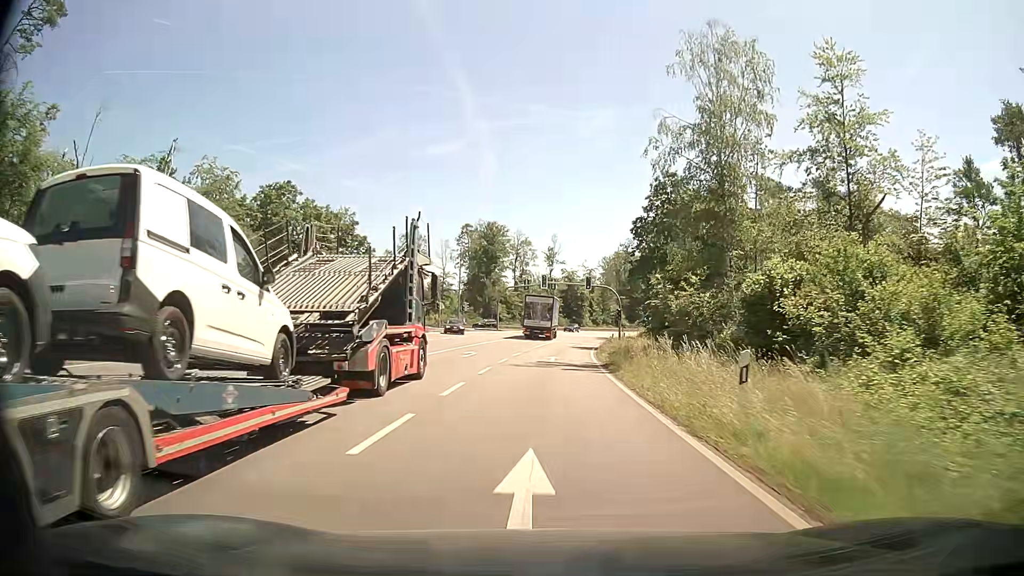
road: primary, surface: asphalt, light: Day
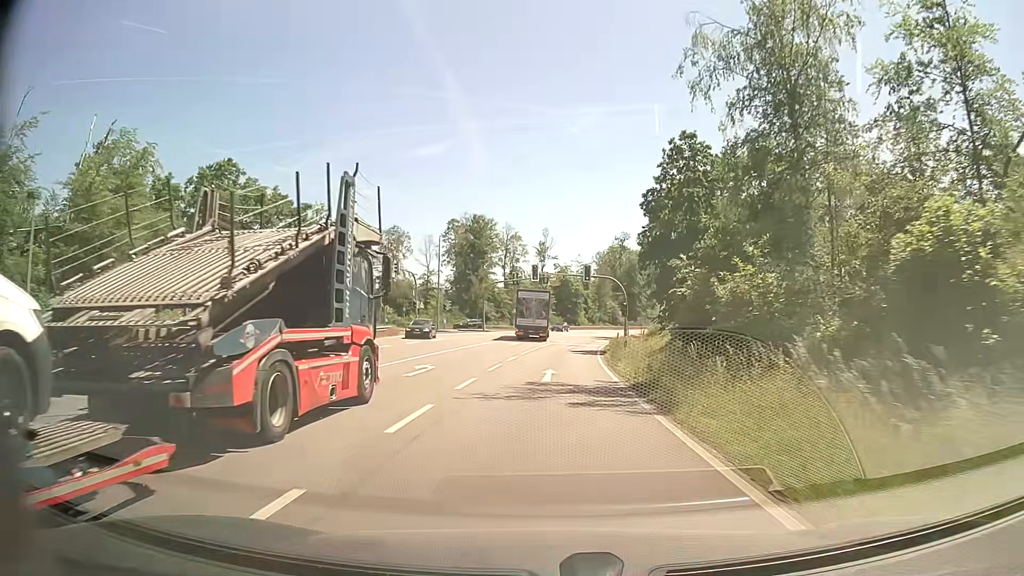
(0.0, +10.4) m; +1°
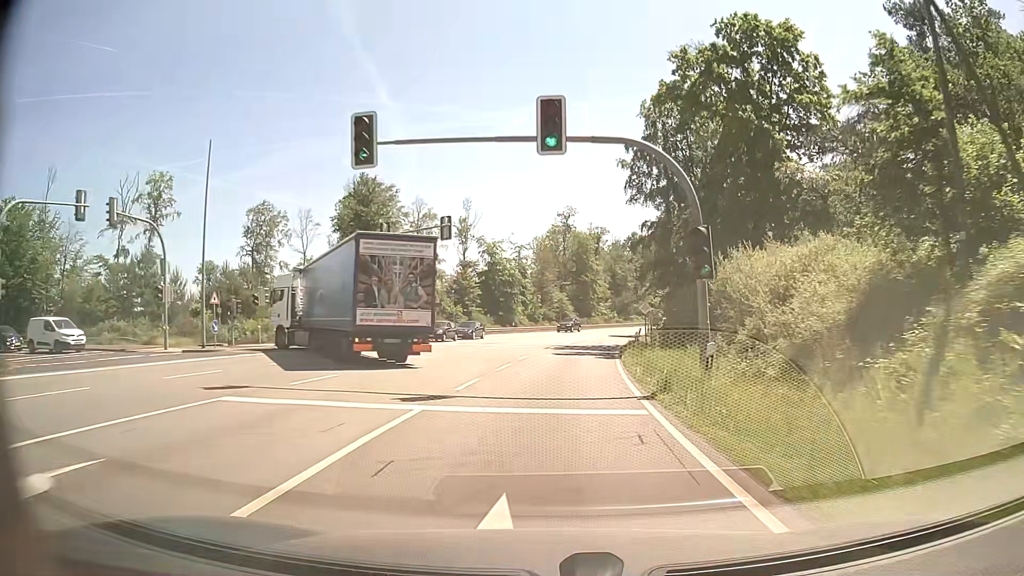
(+1.5, +41.5) m; +5°
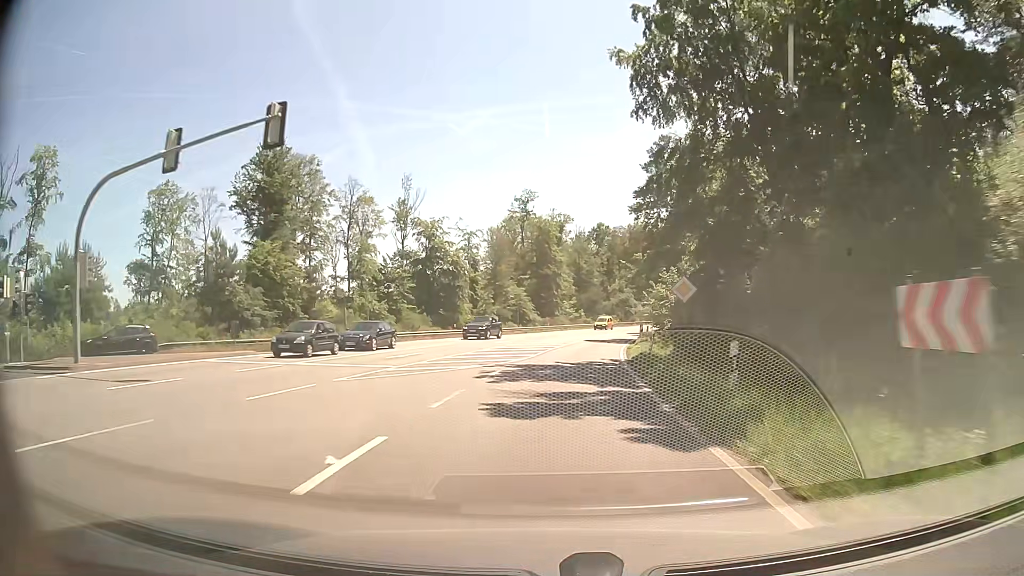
(+0.6, +20.5) m; +4°
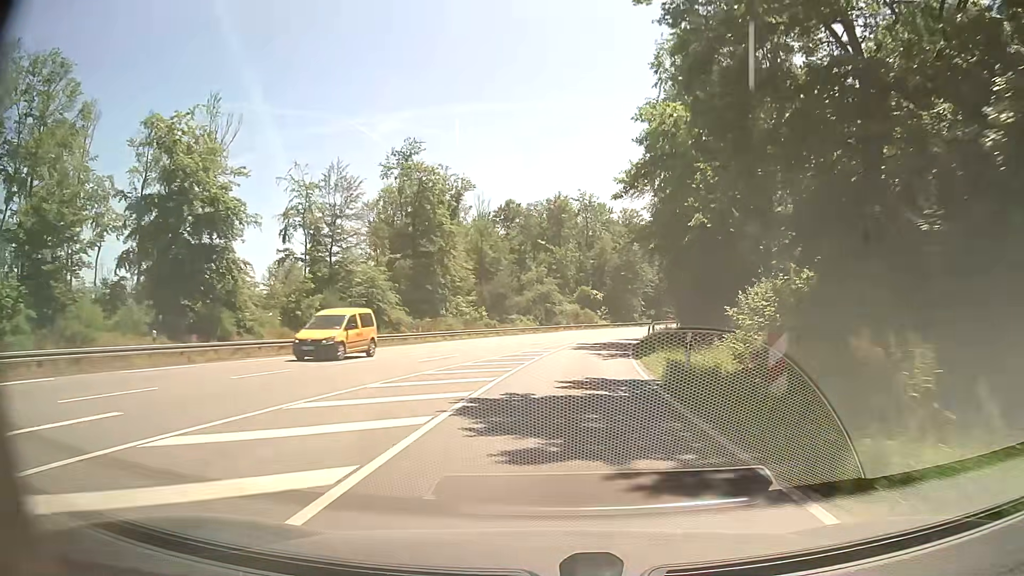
(+2.5, +40.9) m; +7°
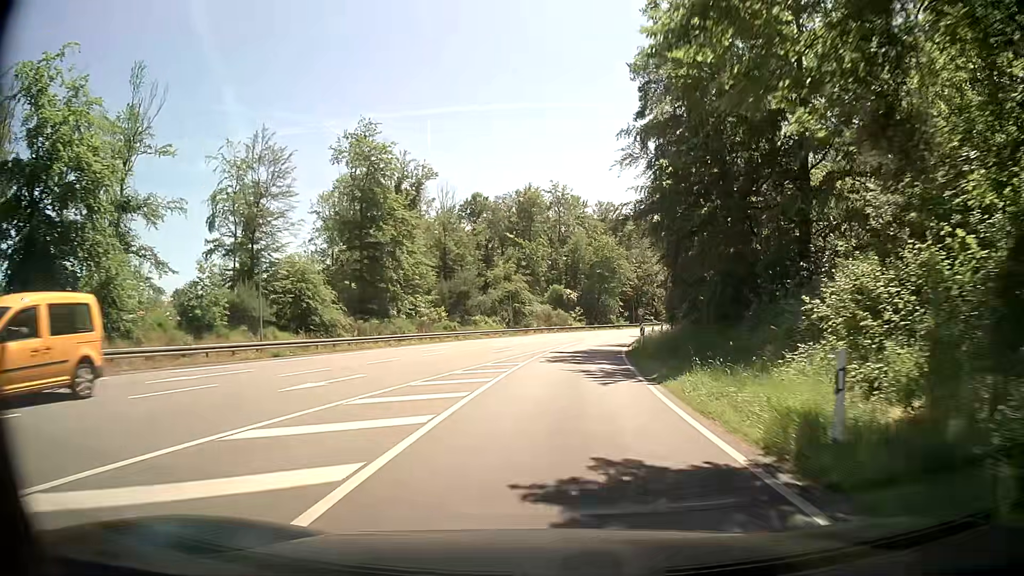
(+0.3, +10.3) m; +3°
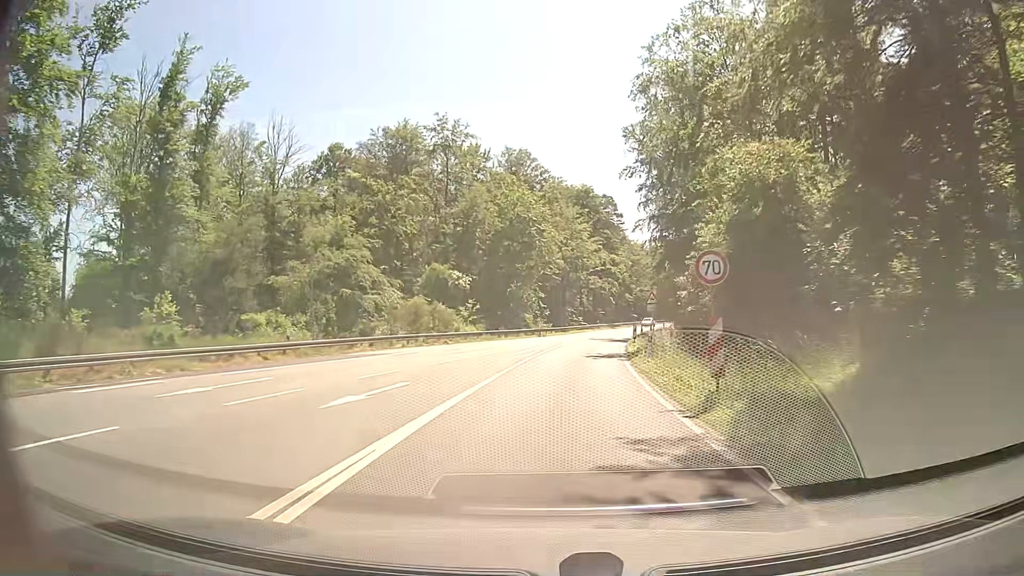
(+2.9, +41.0) m; +8°
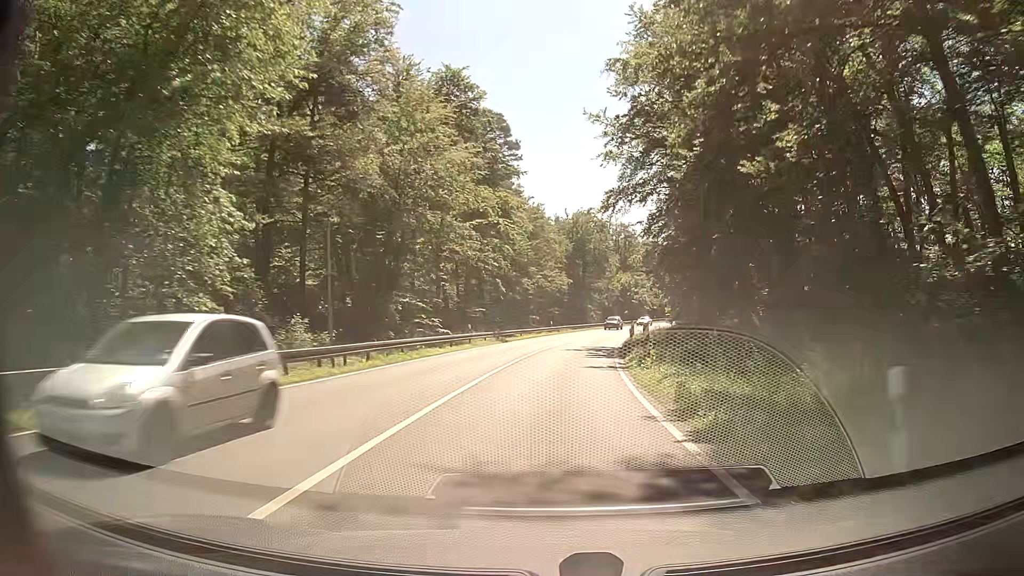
(+4.6, +51.4) m; +9°
(0, +10) (+1, +20) (+2, +30) (+3, +40) (+5, +50) (+6, +60) (+9, +69) (+11, +79) (+14, +89) (+17, +98) m
